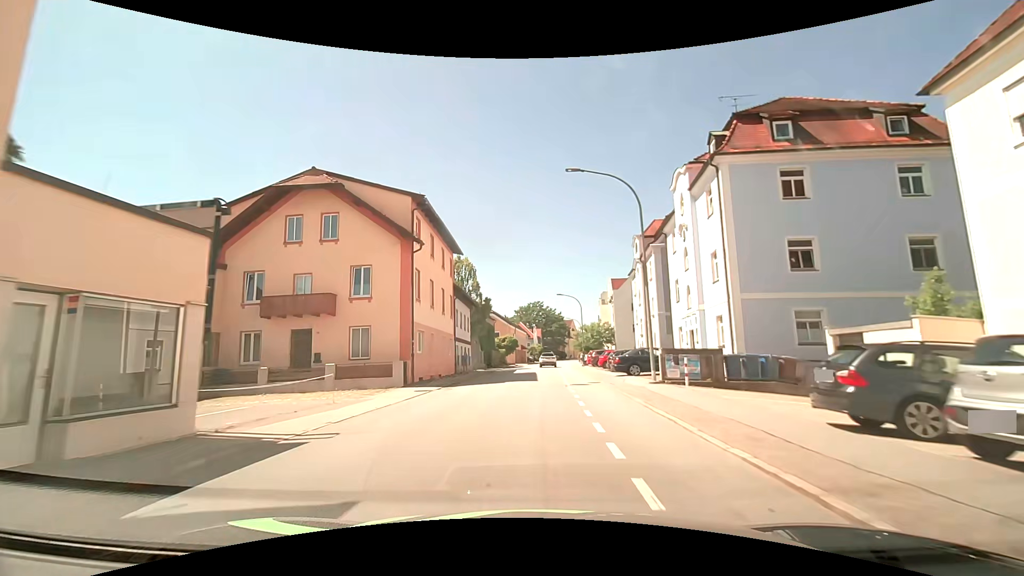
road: tertiary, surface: asphalt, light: Day
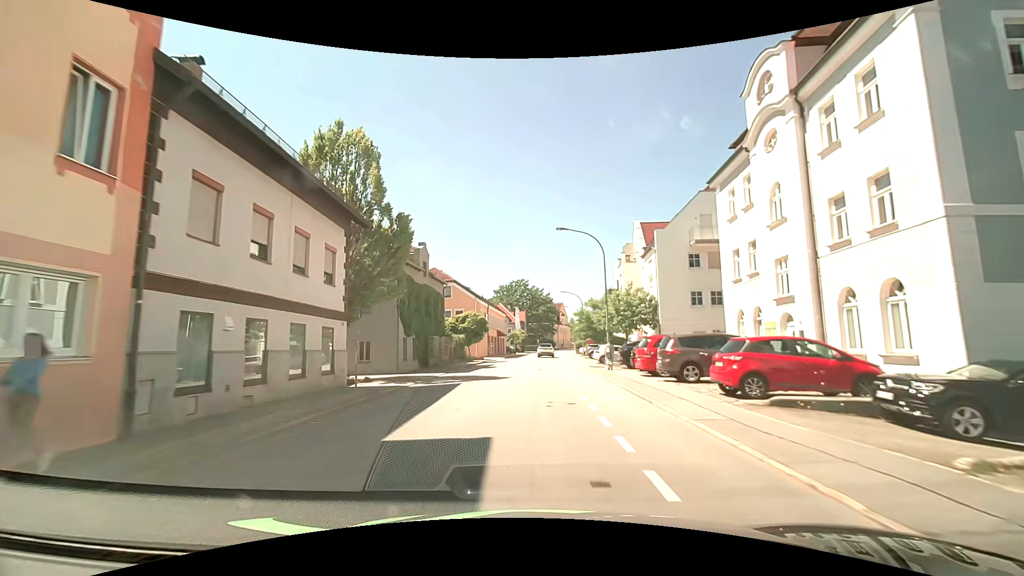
(+0.3, +30.1) m; +2°
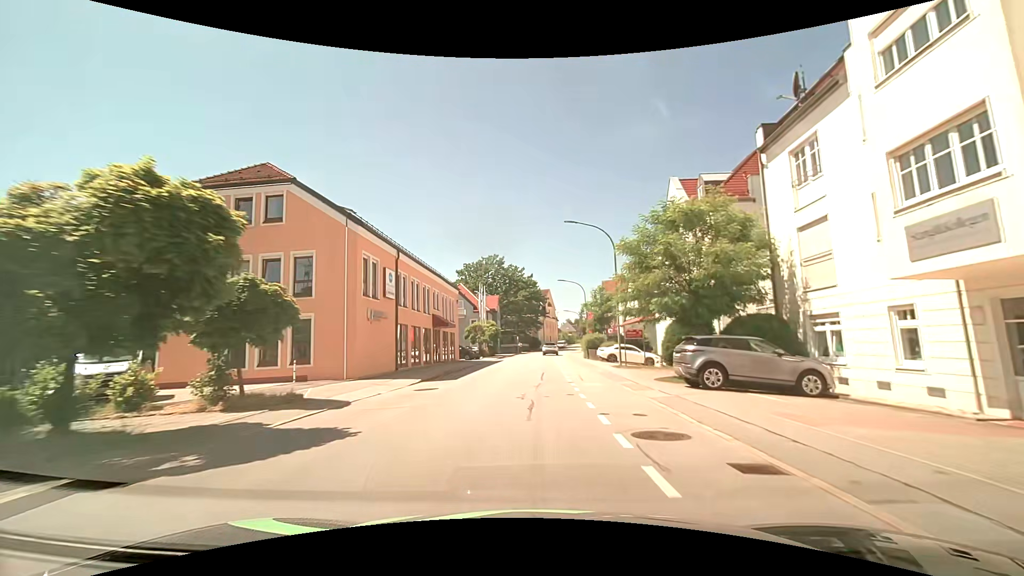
(0.0, +38.2) m; +1°
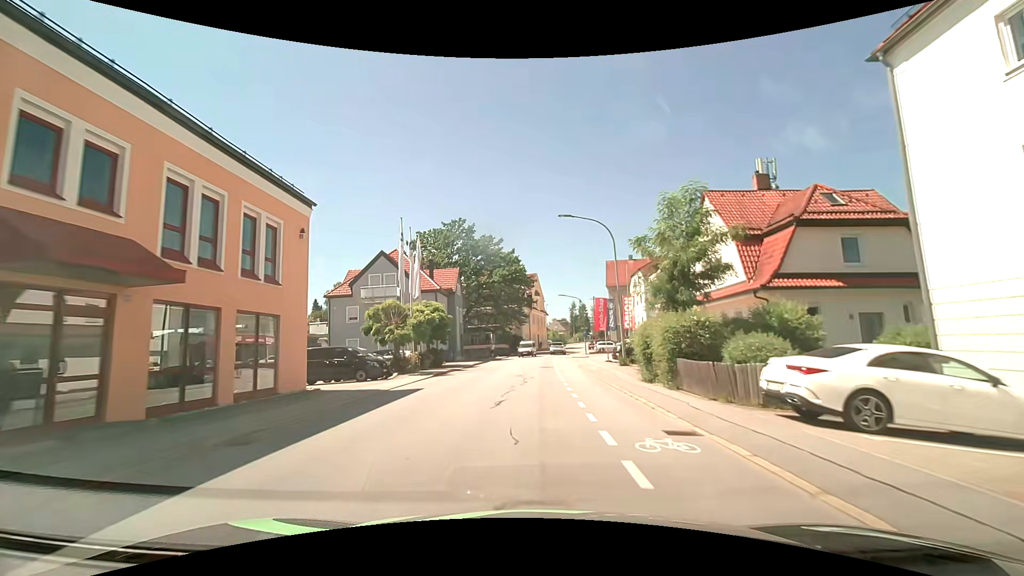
(+0.5, +30.1) m; +1°
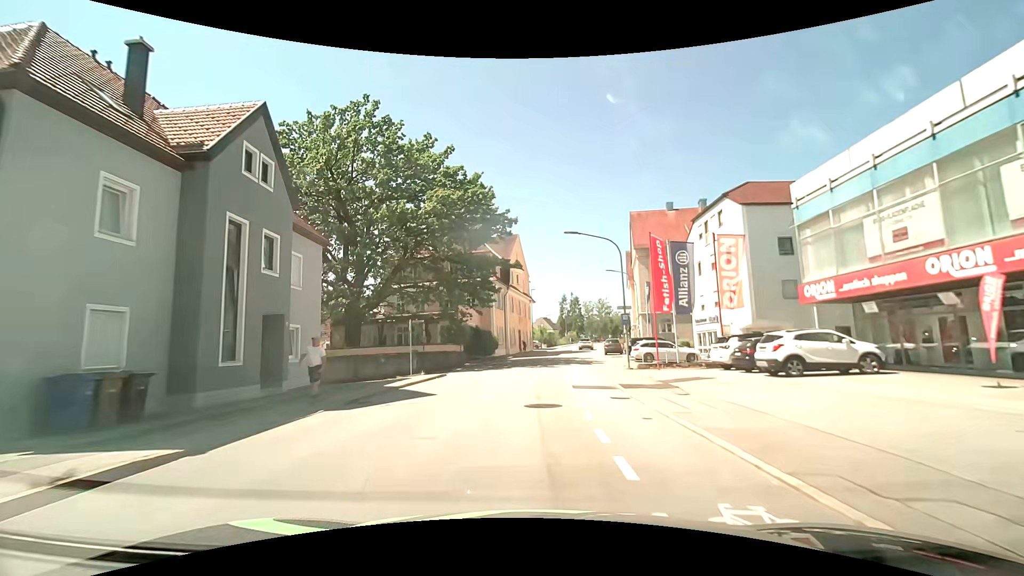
(+0.8, +36.1) m; +2°
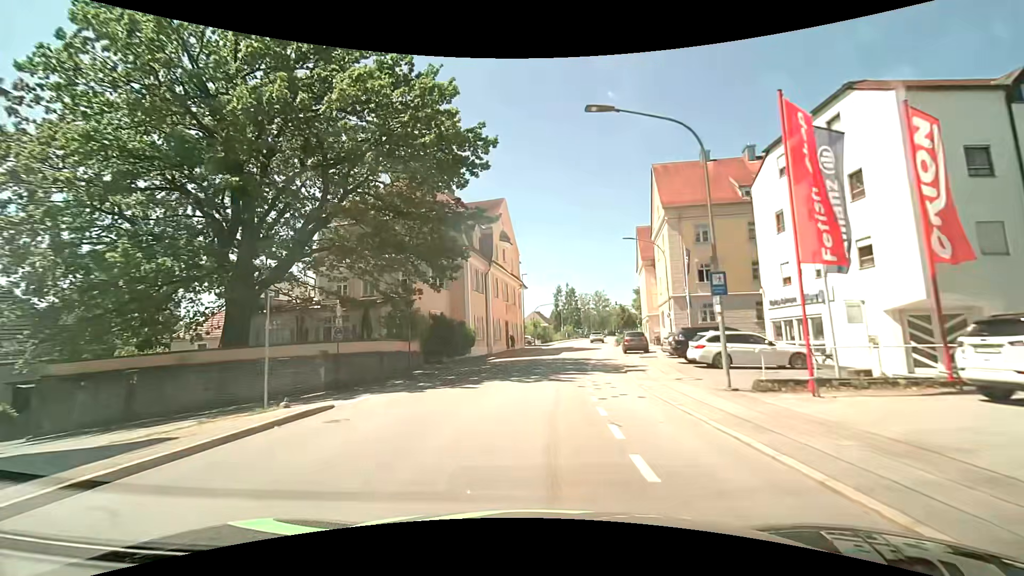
(+0.2, +14.4) m; +1°
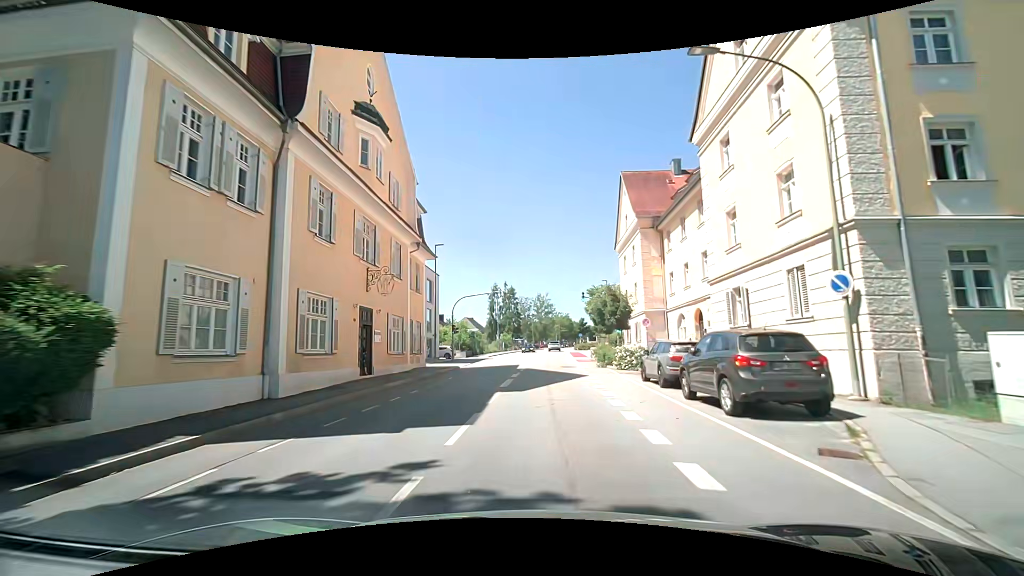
(+1.6, +27.0) m; +7°
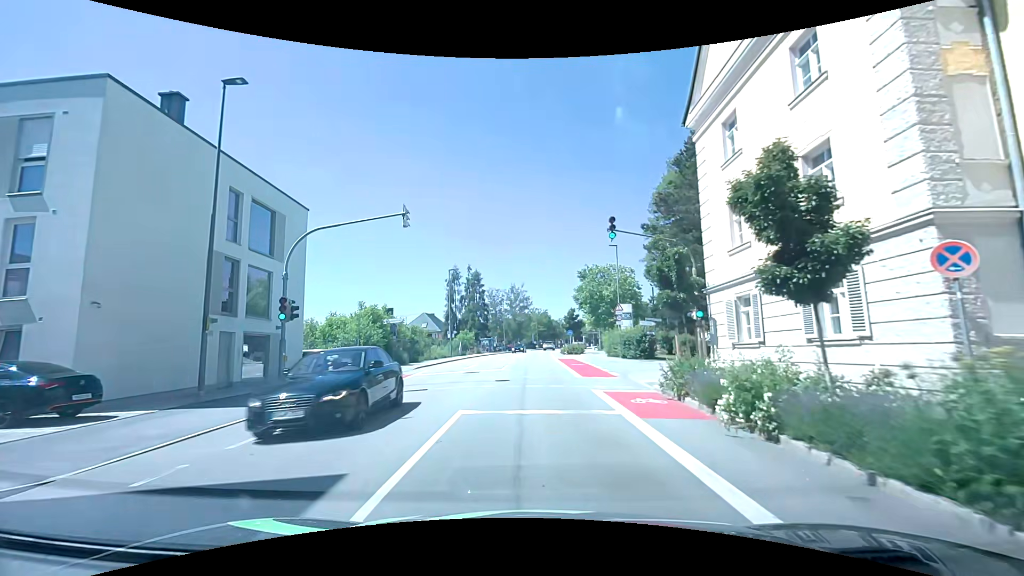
(+0.8, +27.1) m; +2°
(0, +10) (0, +20) (+1, +30) (+1, +40) (+1, +50) (+1, +60) (+2, +70) (+3, +80) (+4, +90) (+5, +100) m
